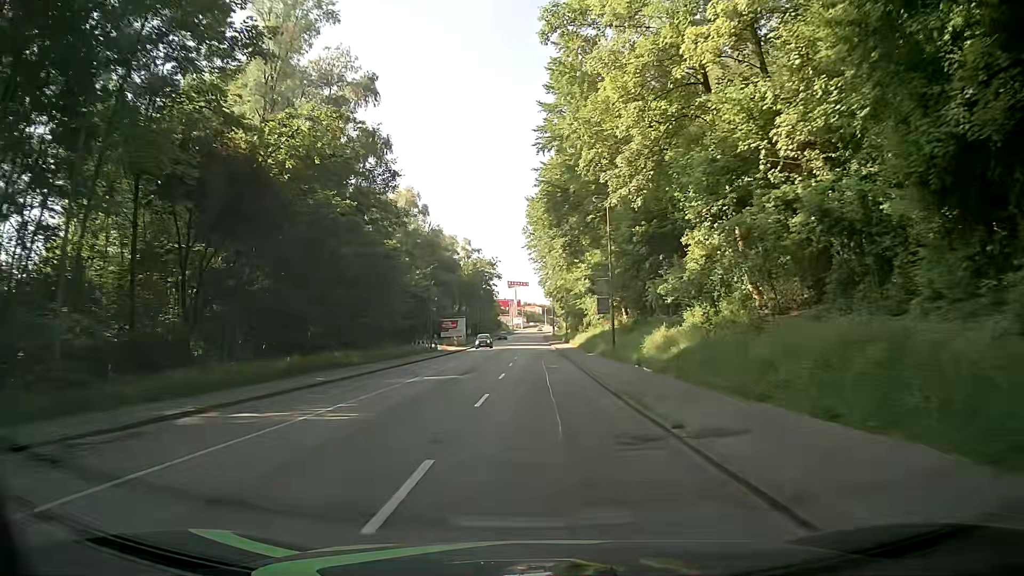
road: tertiary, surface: asphalt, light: Day
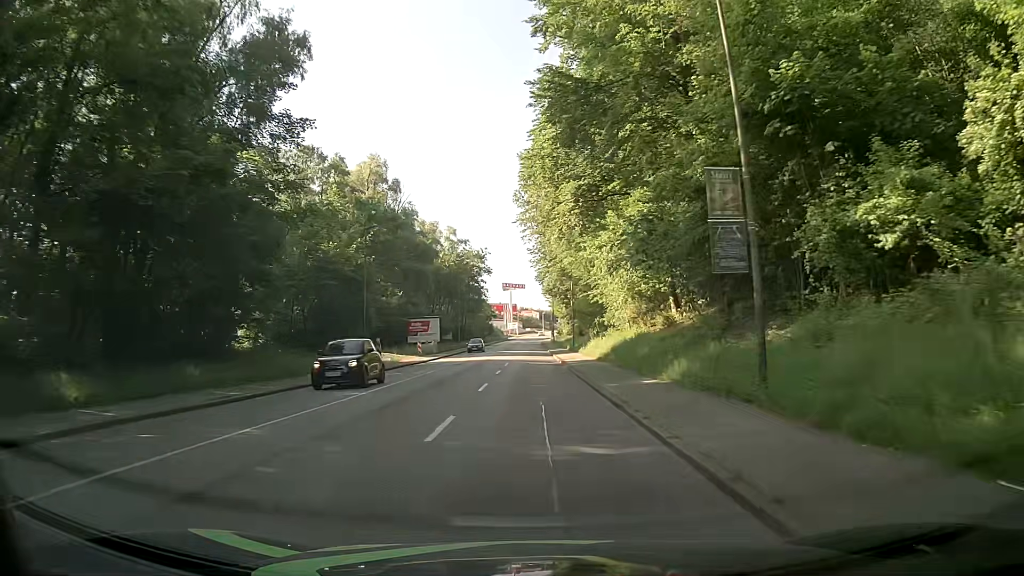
(-0.1, +22.8) m; 0°
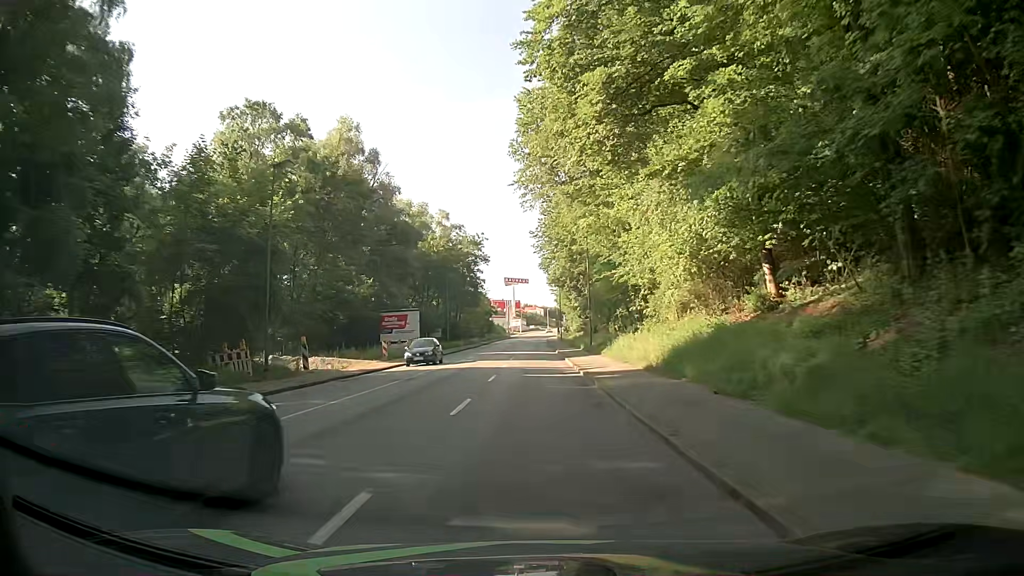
(0.0, +15.1) m; 0°
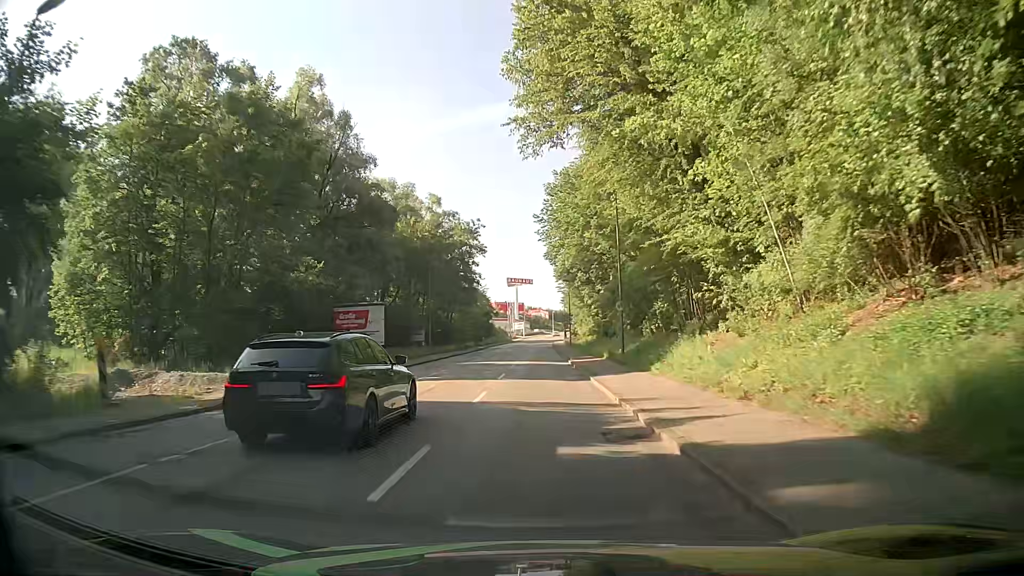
(-0.1, +15.2) m; -1°
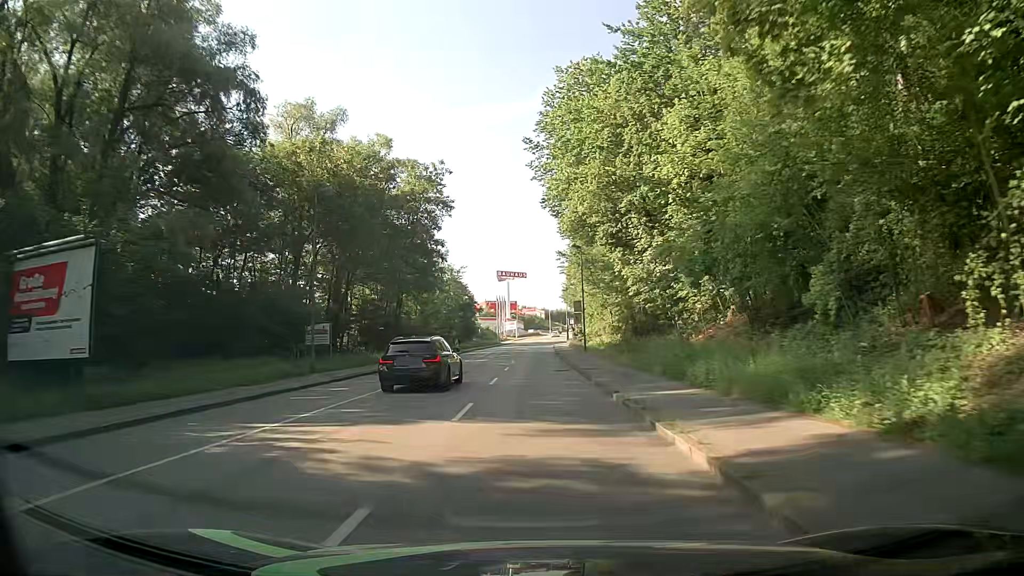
(+0.1, +30.4) m; +1°
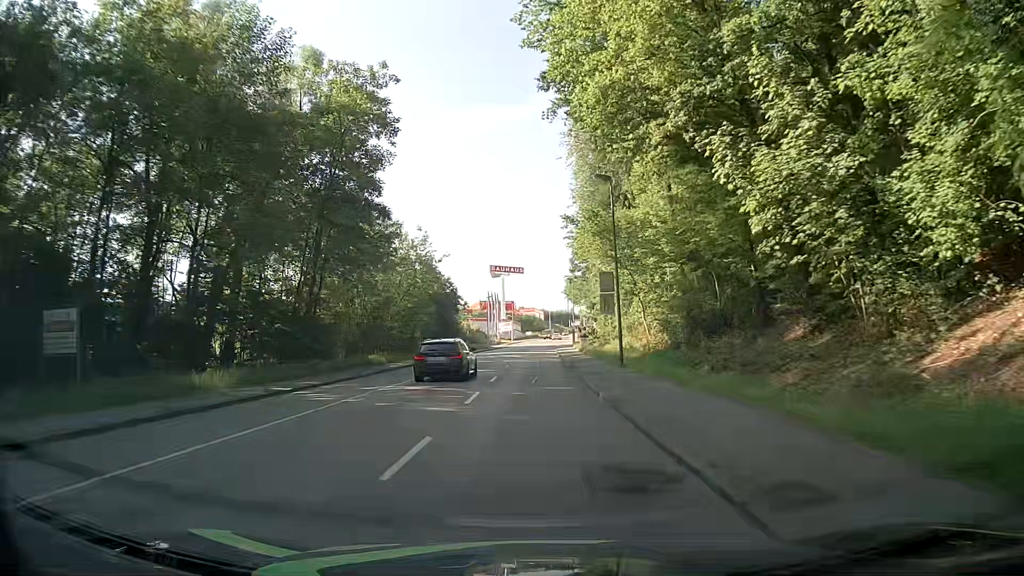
(+0.1, +22.8) m; 0°
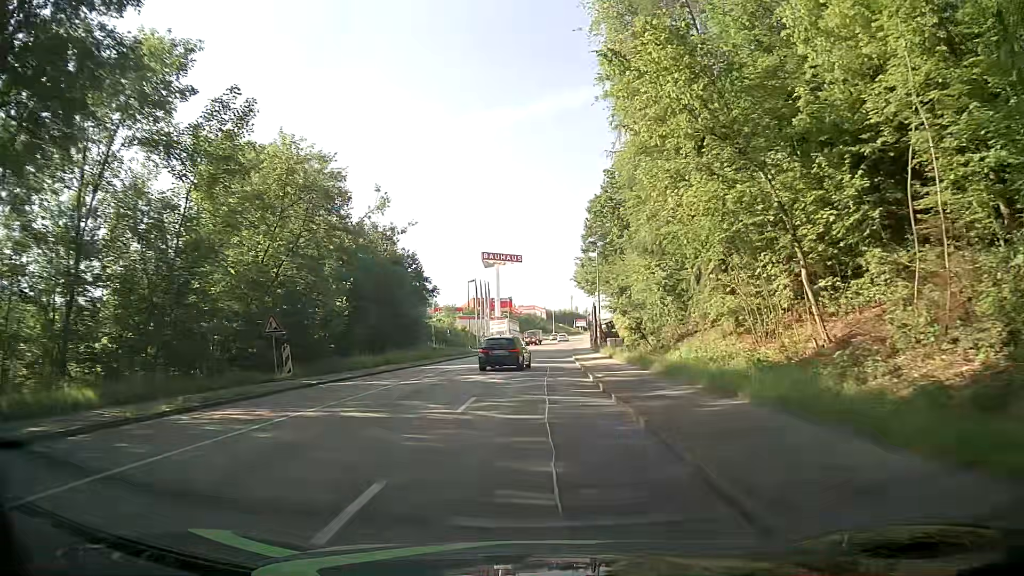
(-0.1, +30.4) m; 0°
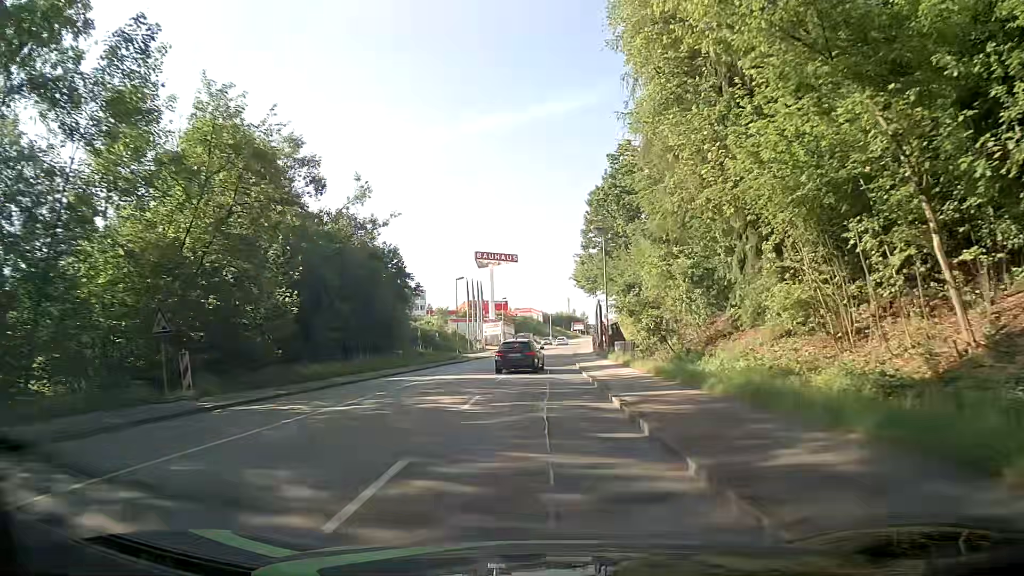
(0.0, +7.6) m; +1°
(0, +10) (0, +20) (0, +30) (0, +40) (0, +50) (+1, +60) (+1, +70) (+2, +80) (+2, +90) (+3, +100) m
